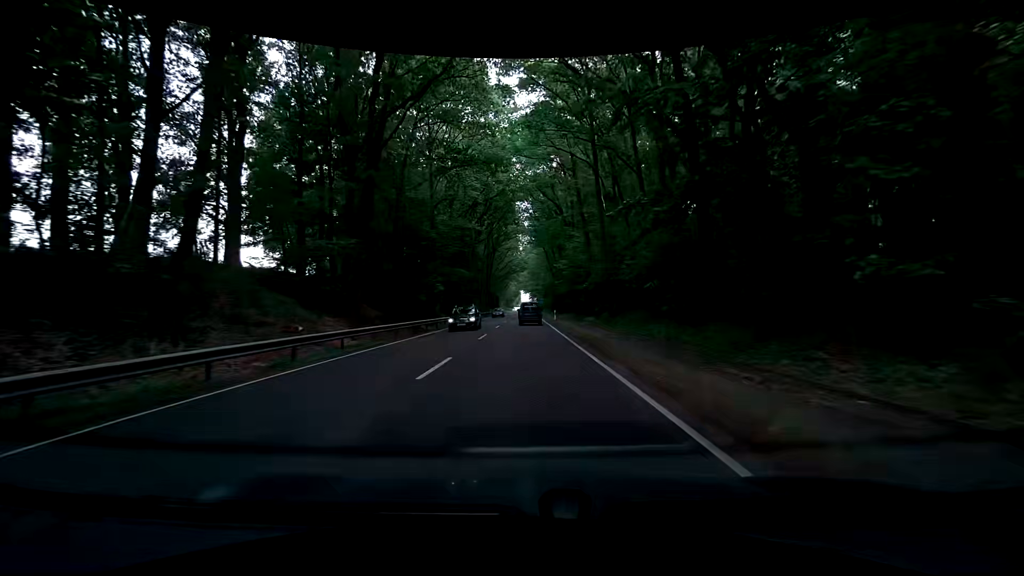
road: primary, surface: asphalt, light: Day
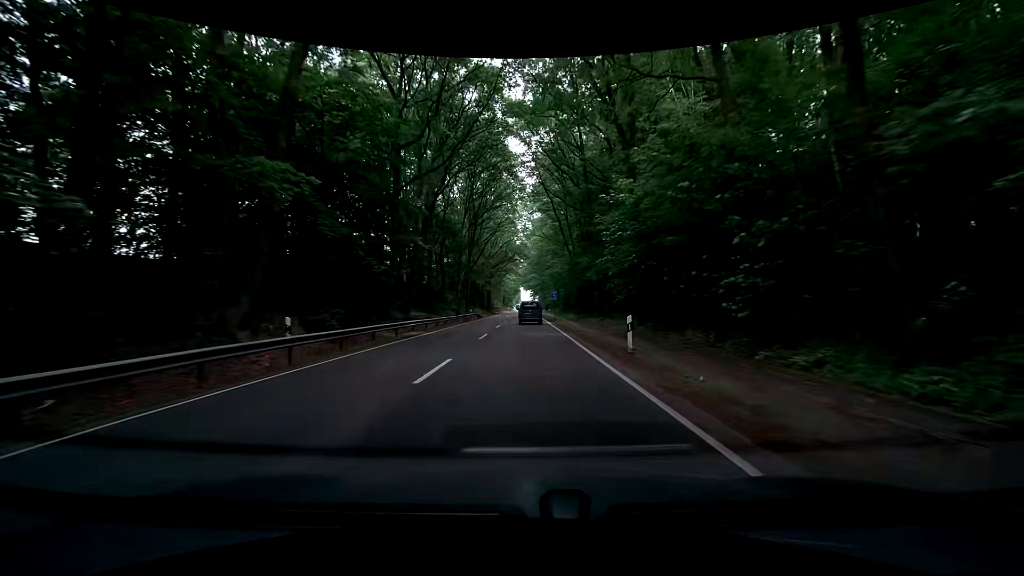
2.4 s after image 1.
(0.0, +36.5) m; -3°
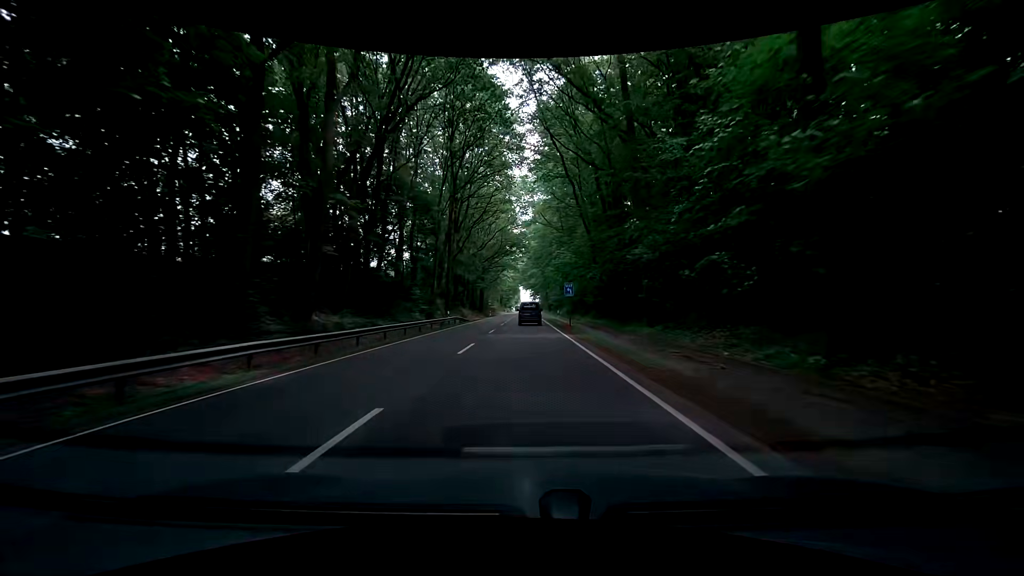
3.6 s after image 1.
(+0.8, +18.2) m; +2°
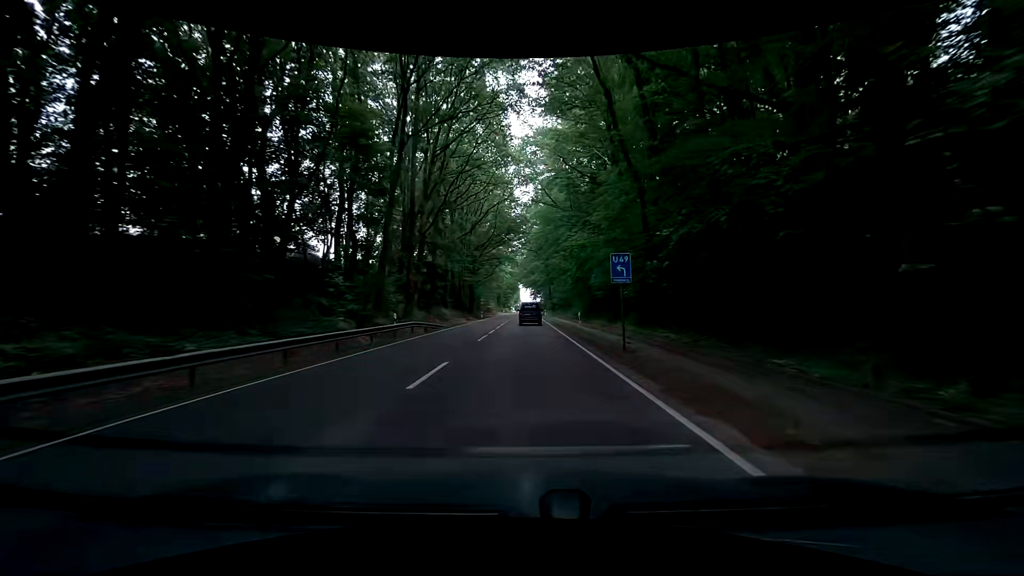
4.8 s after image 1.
(+0.2, +18.3) m; 0°
(0, +10) (0, +20) (0, +30) (0, +40) (0, +50) (0, +60) (+1, +70) (+1, +80) (+1, +90) (+1, +100) m
